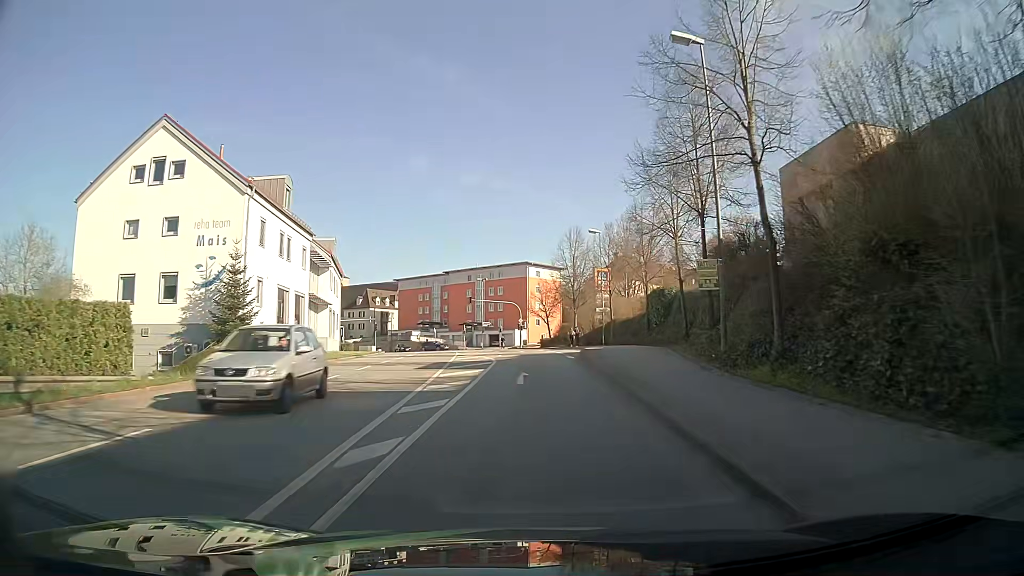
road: tertiary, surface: asphalt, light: Day
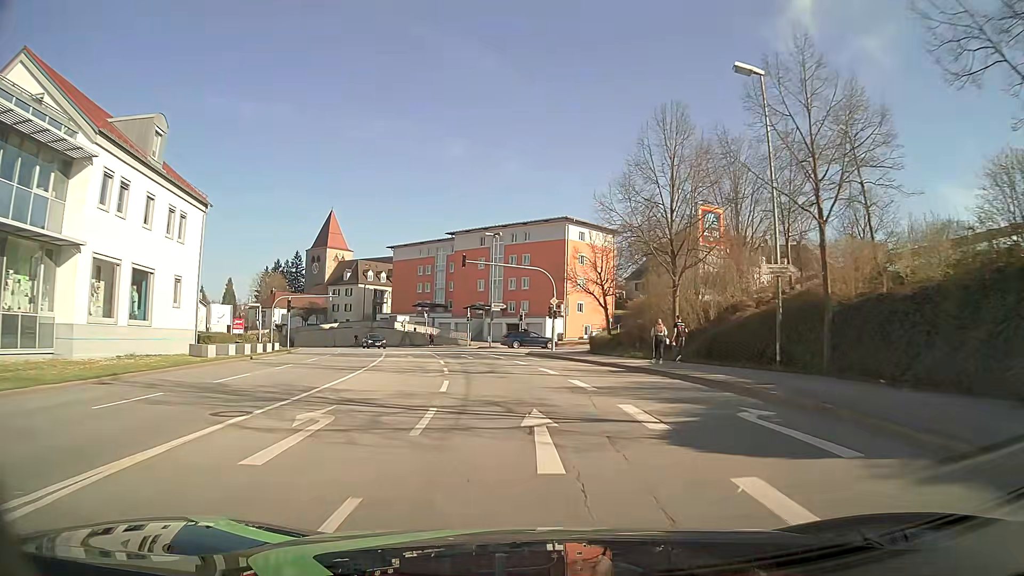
(-0.3, +38.0) m; -3°
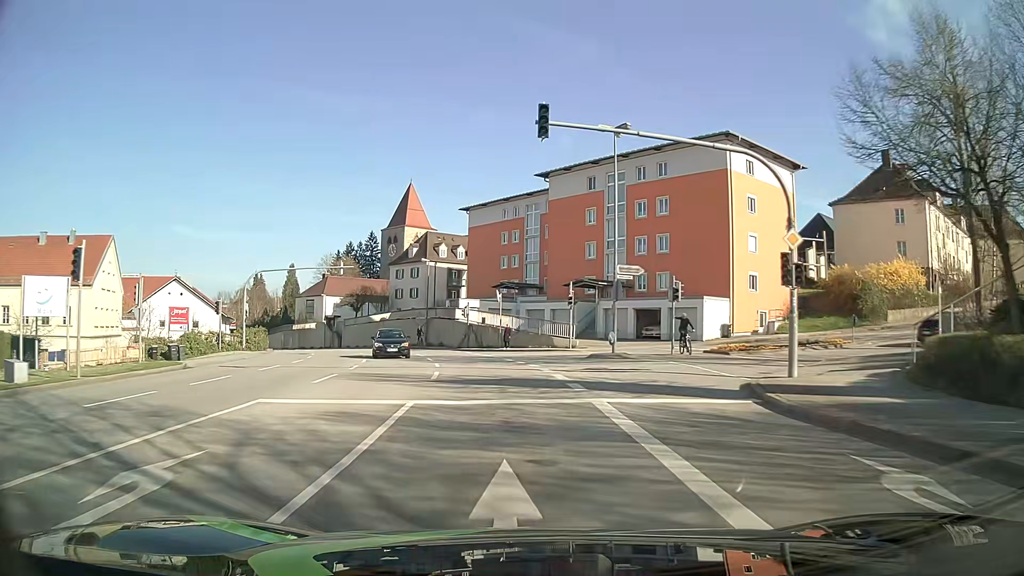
(-2.3, +30.8) m; -9°
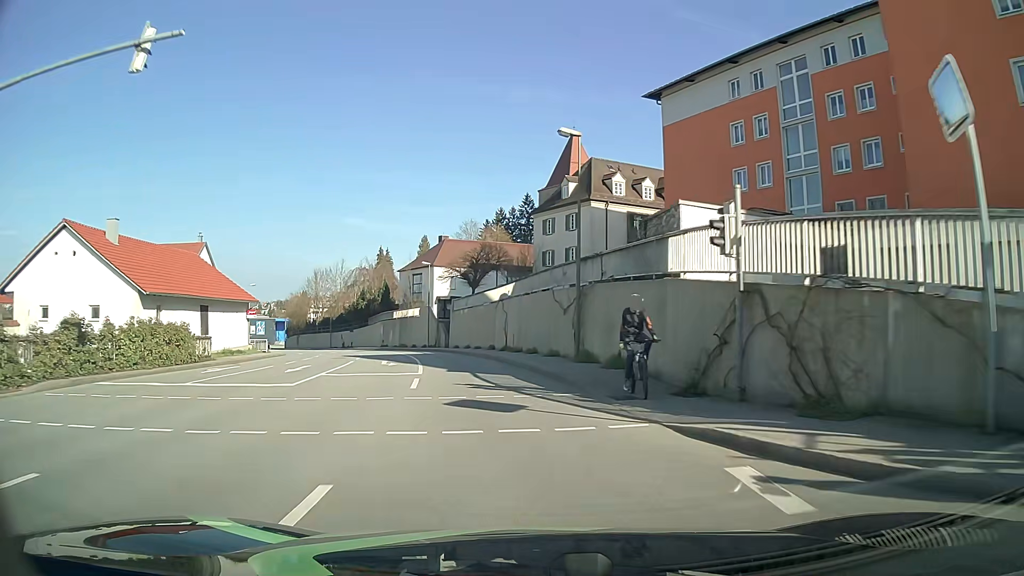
(-5.0, +38.5) m; -16°
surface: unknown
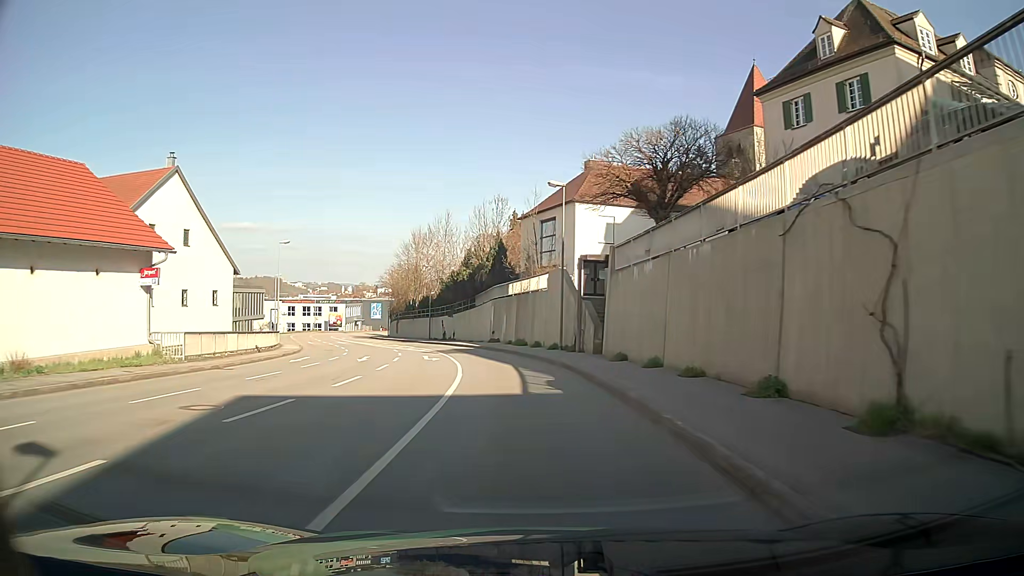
(-3.5, +31.0) m; -13°
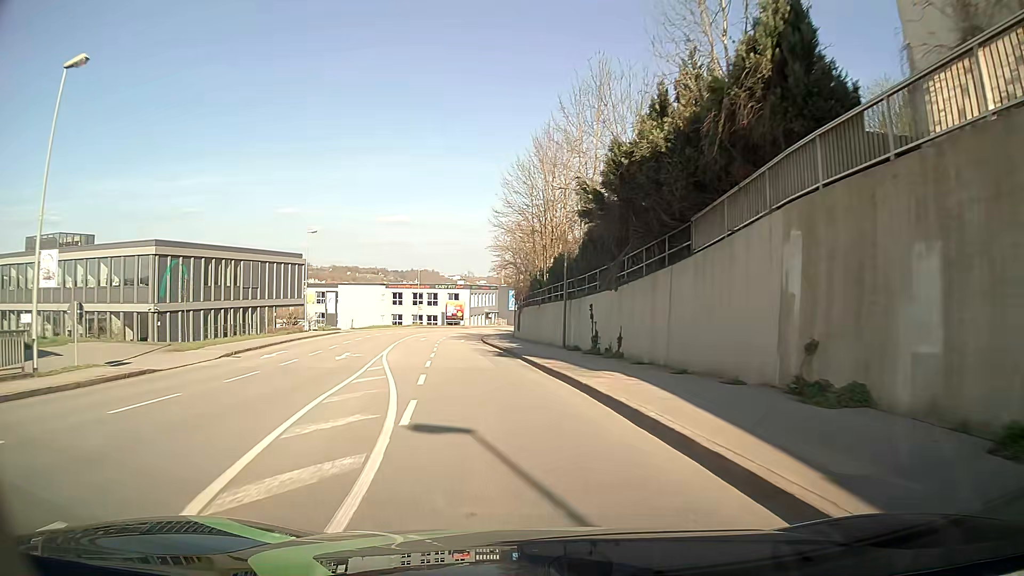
(-4.3, +38.7) m; -14°
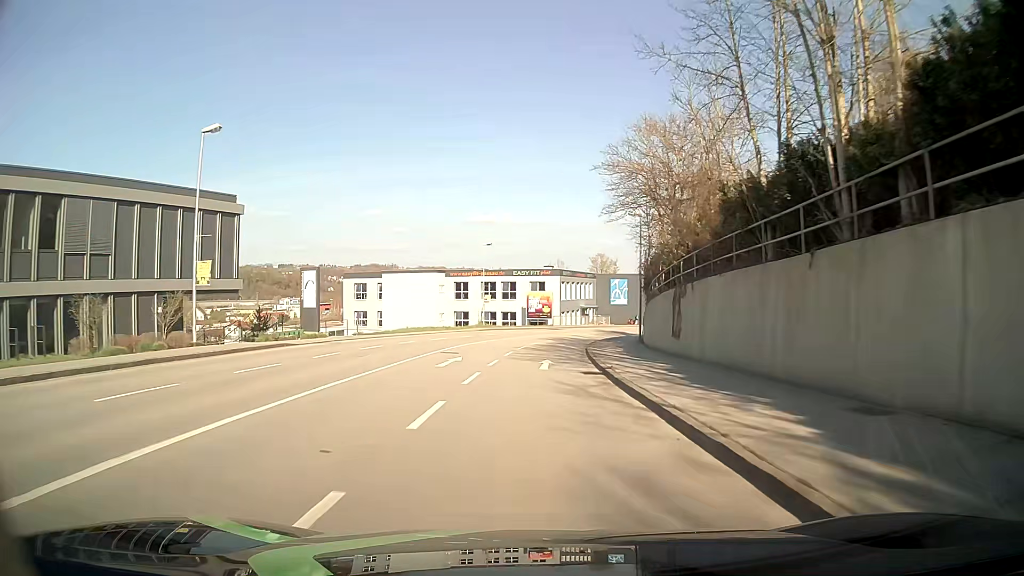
(-2.8, +30.7) m; -8°
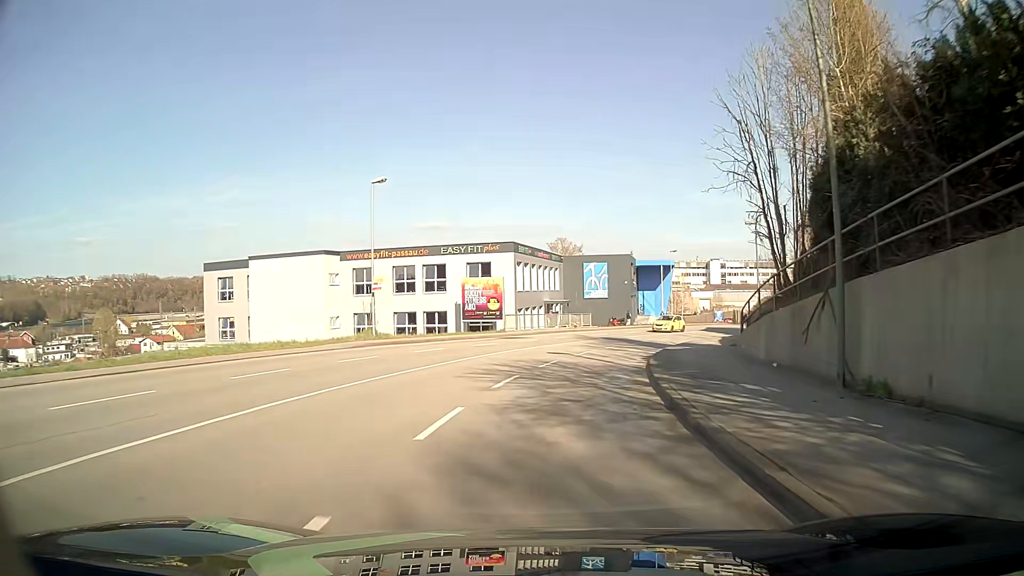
(+0.6, +30.5) m; +5°
(0, +10) (+2, +20) (+4, +30) (+7, +39) (+12, +48) (+17, +56) (+24, +64) (+31, +71) (+39, +77) (+47, +83) m
